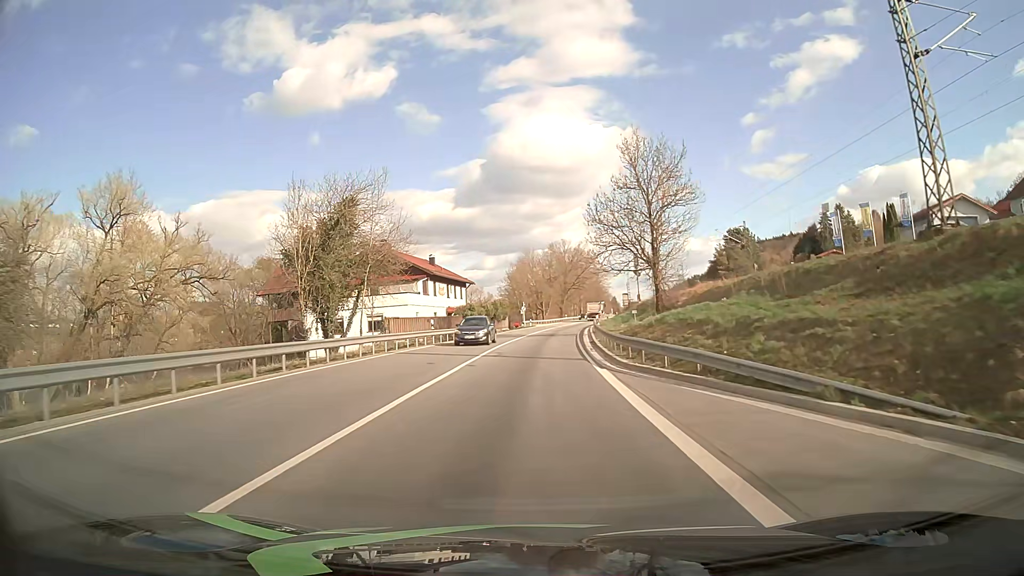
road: primary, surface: asphalt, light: Day
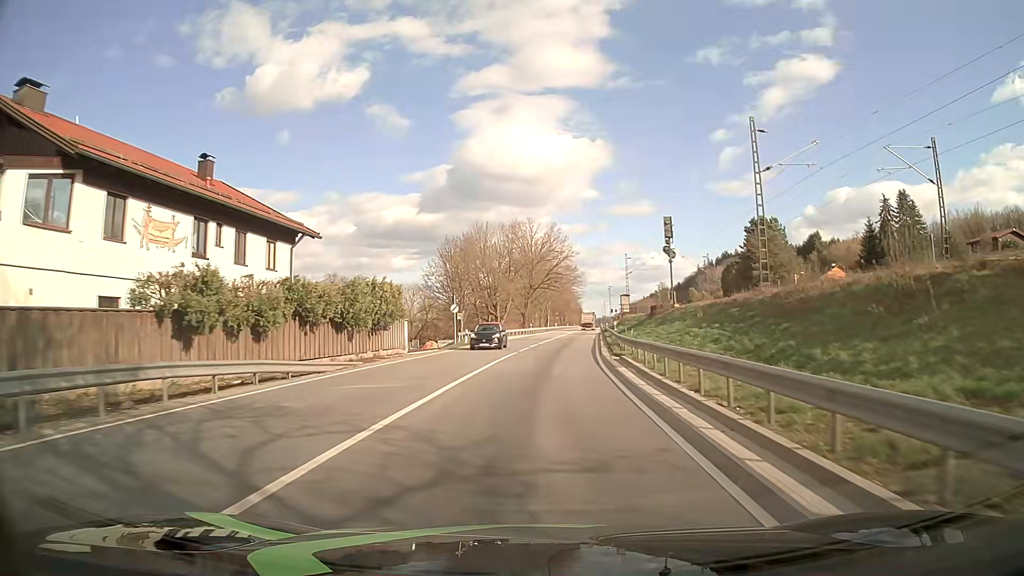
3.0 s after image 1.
(+1.2, +44.7) m; +3°
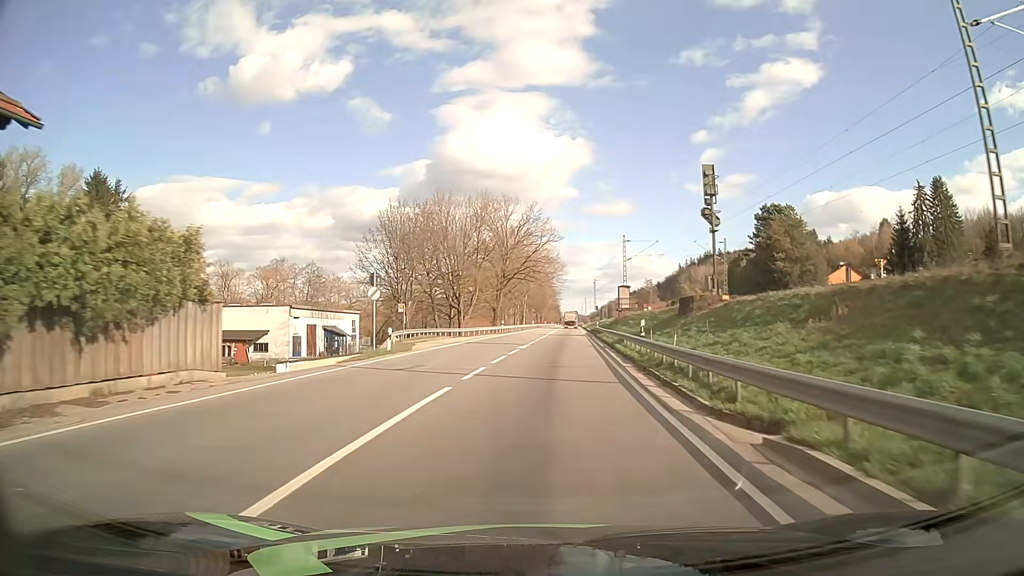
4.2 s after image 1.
(+0.4, +18.3) m; +2°
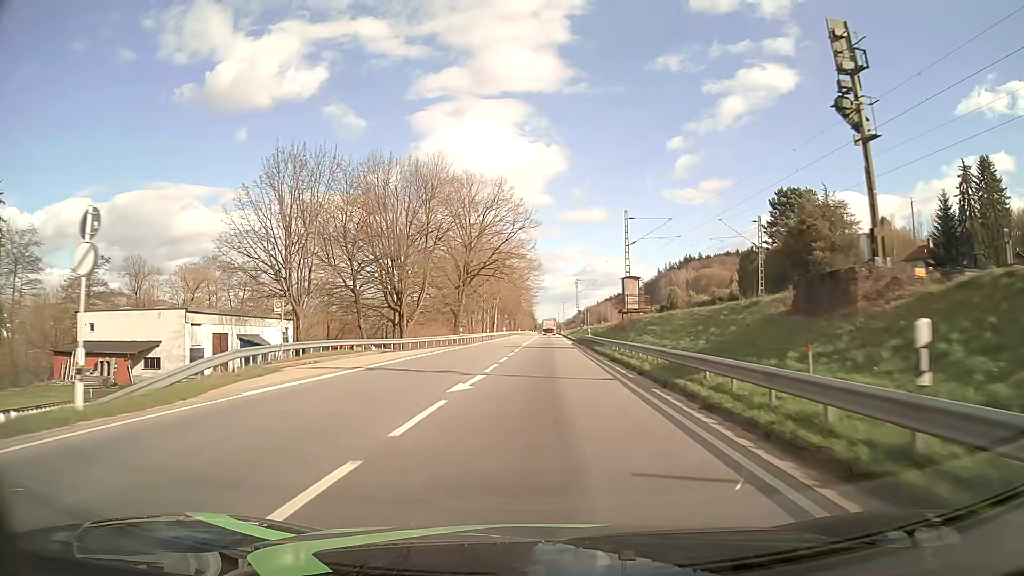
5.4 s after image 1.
(+0.5, +19.3) m; +2°
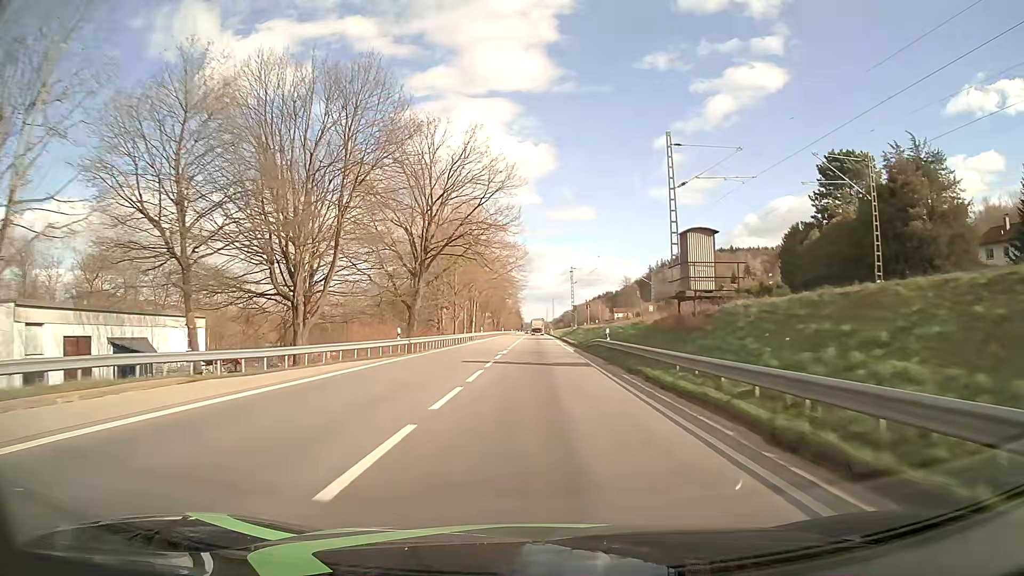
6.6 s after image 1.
(+0.3, +21.6) m; +1°
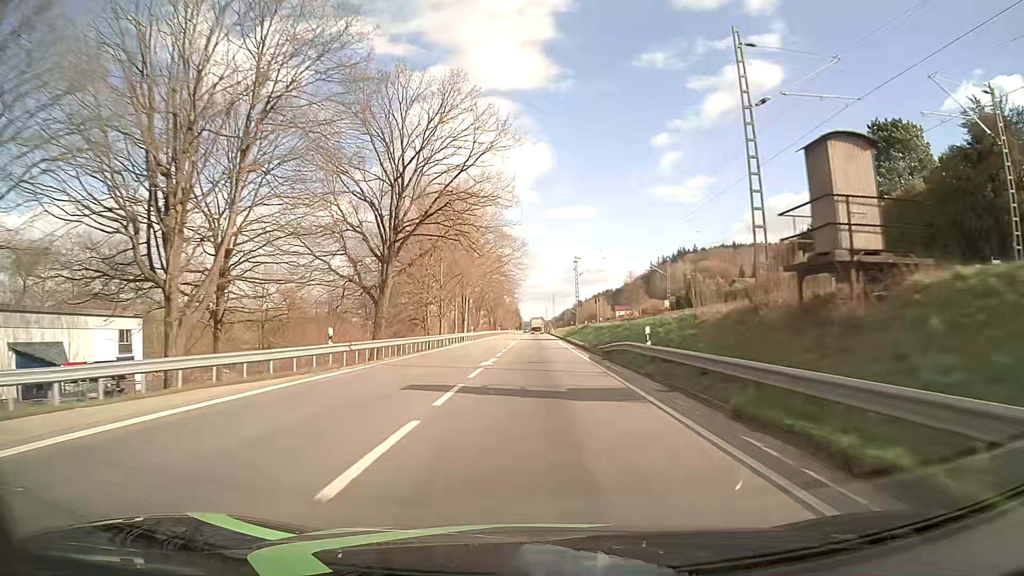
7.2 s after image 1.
(0.0, +11.9) m; 0°
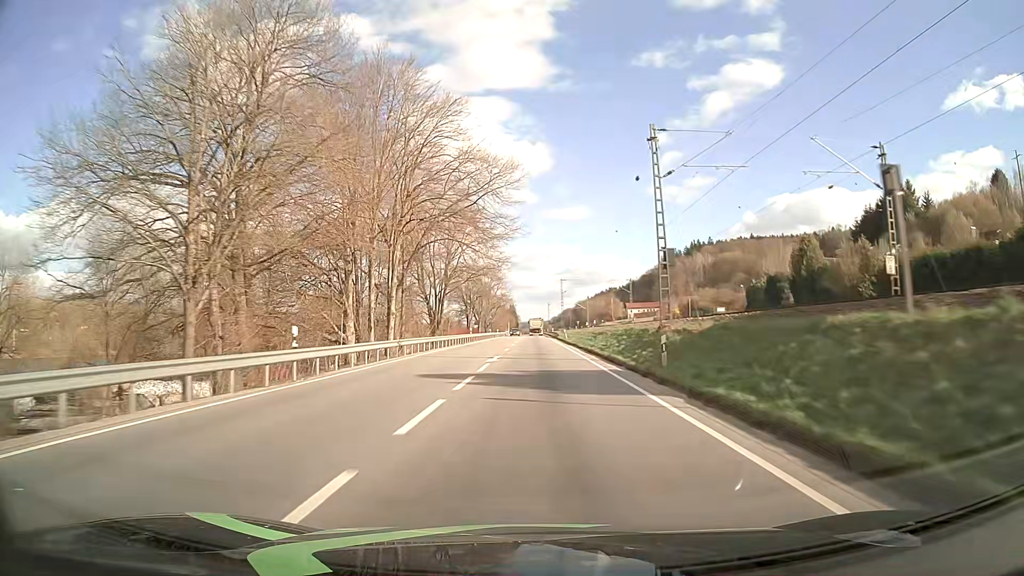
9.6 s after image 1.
(+0.1, +53.5) m; 0°
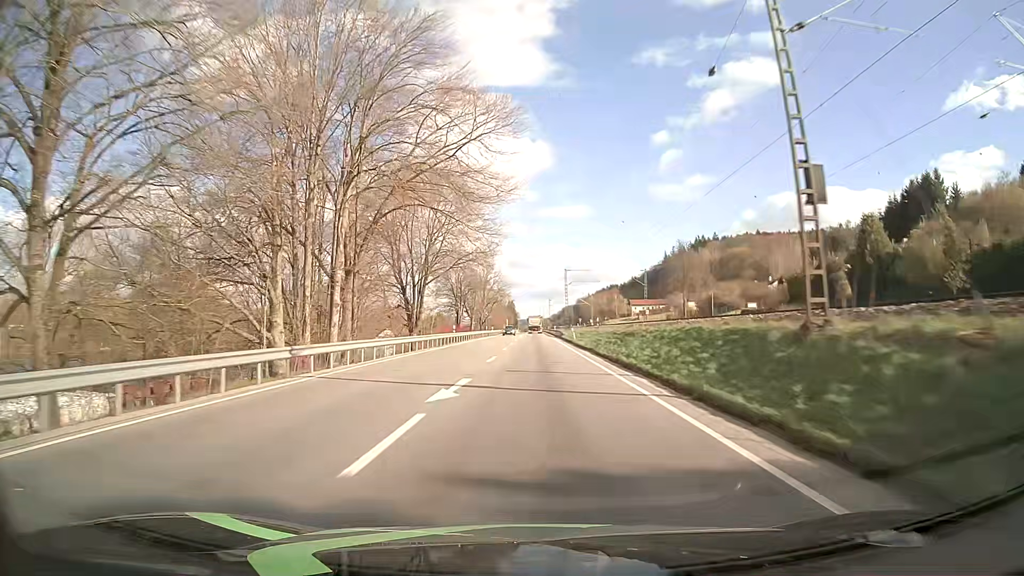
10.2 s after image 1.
(0.0, +14.6) m; 0°
(0, +10) (0, +20) (0, +30) (0, +40) (0, +50) (0, +60) (0, +70) (0, +80) (0, +90) (0, +100) m
